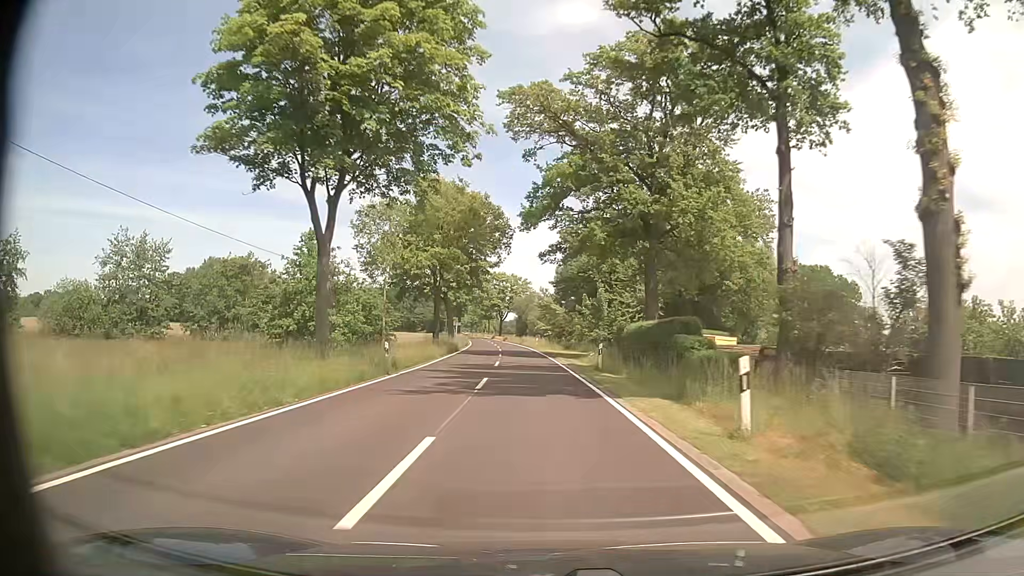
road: tertiary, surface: asphalt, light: Day
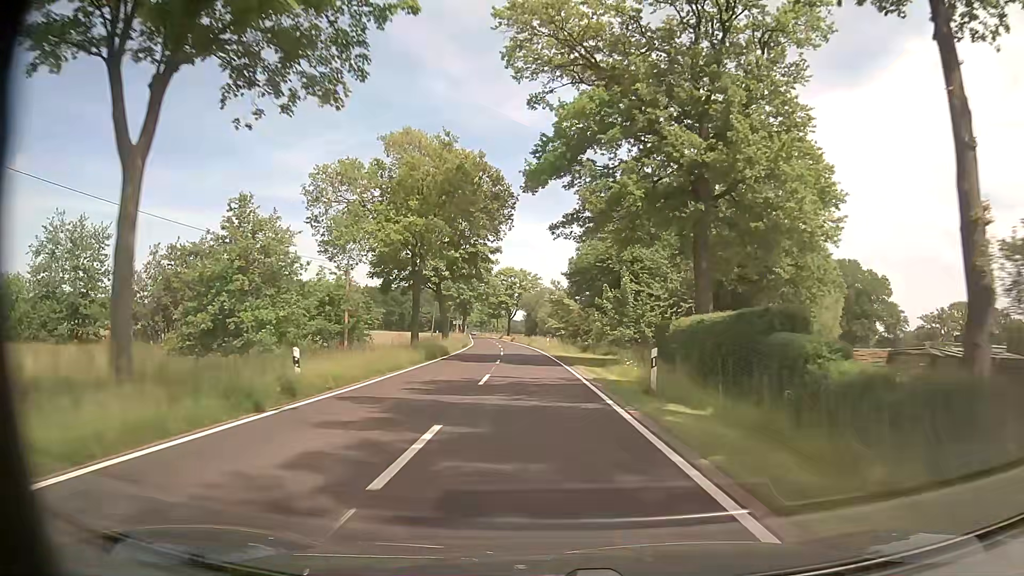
(-0.1, +11.0) m; -1°
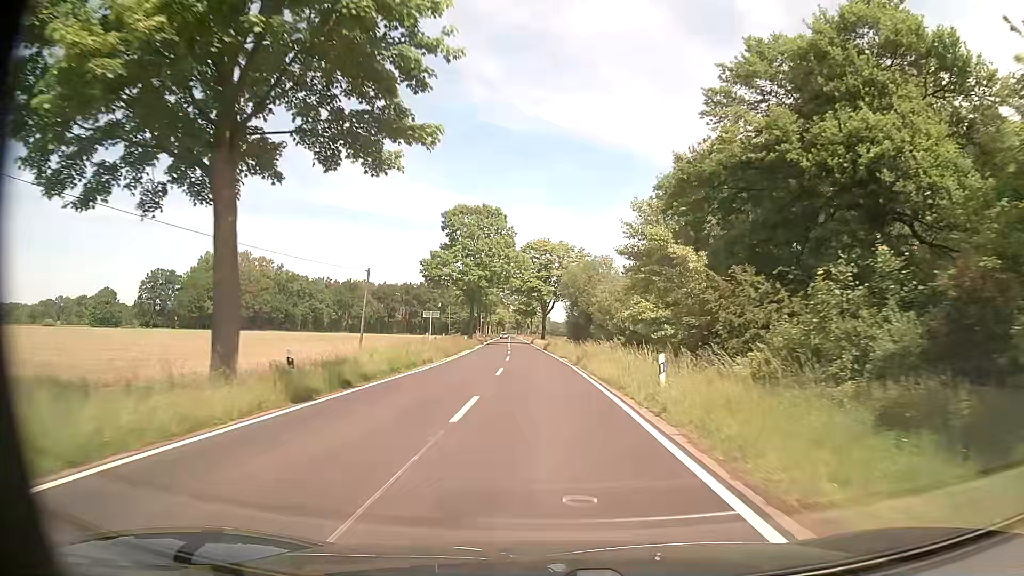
(-1.4, +43.8) m; -4°
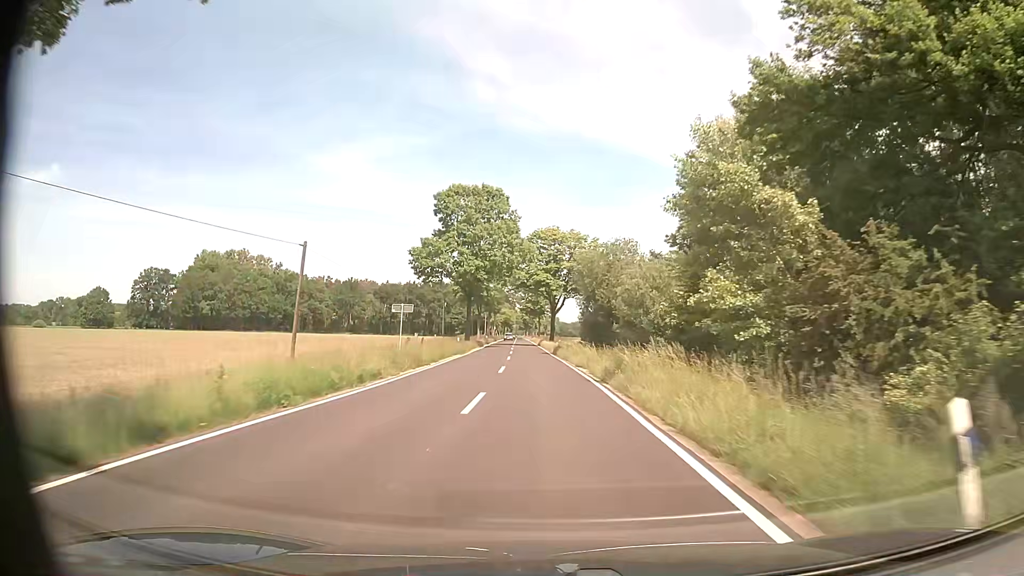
(0.0, +11.0) m; 0°
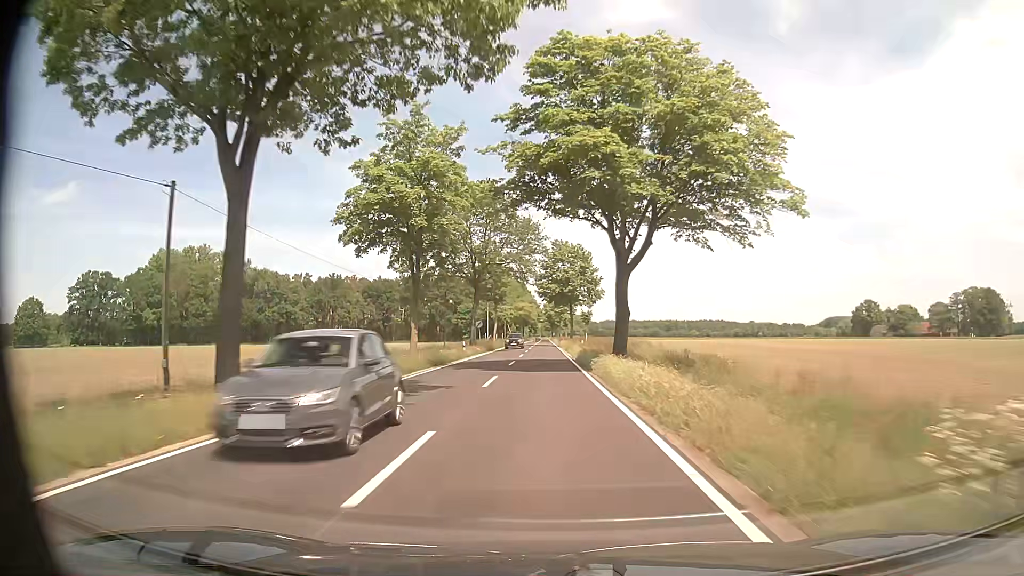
(-1.9, +54.7) m; -3°
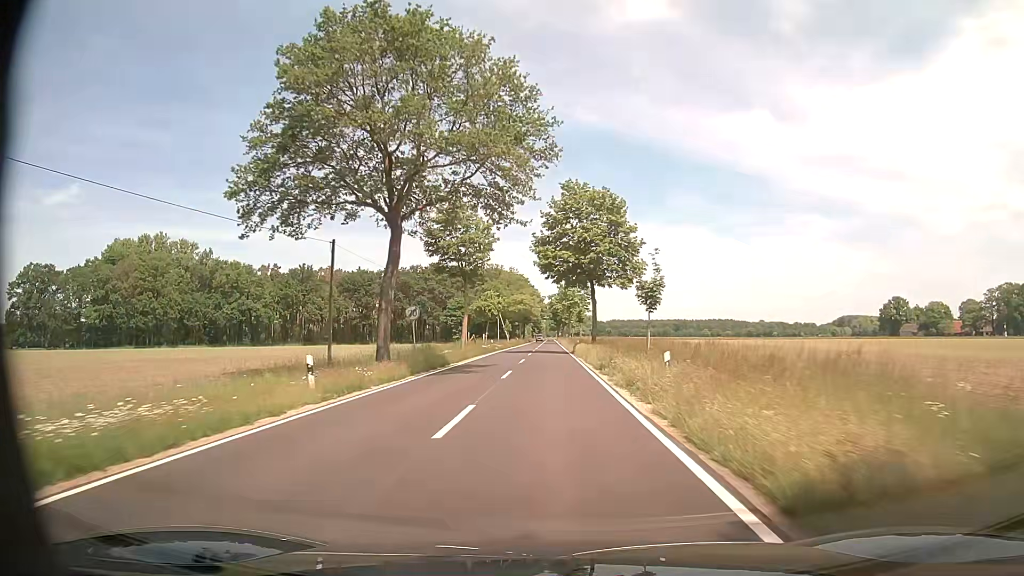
(-0.3, +32.7) m; -1°
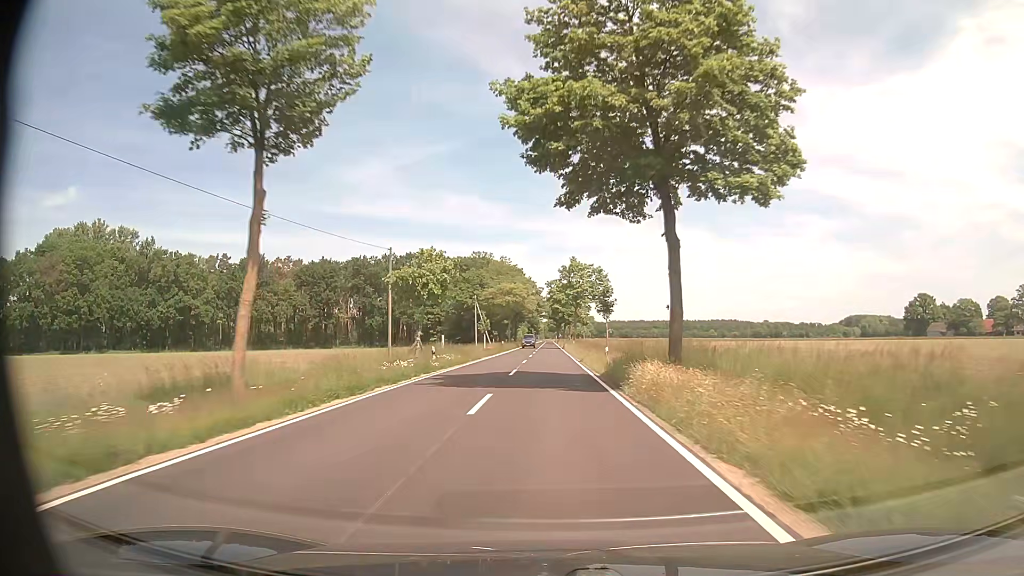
(+0.1, +33.5) m; 0°
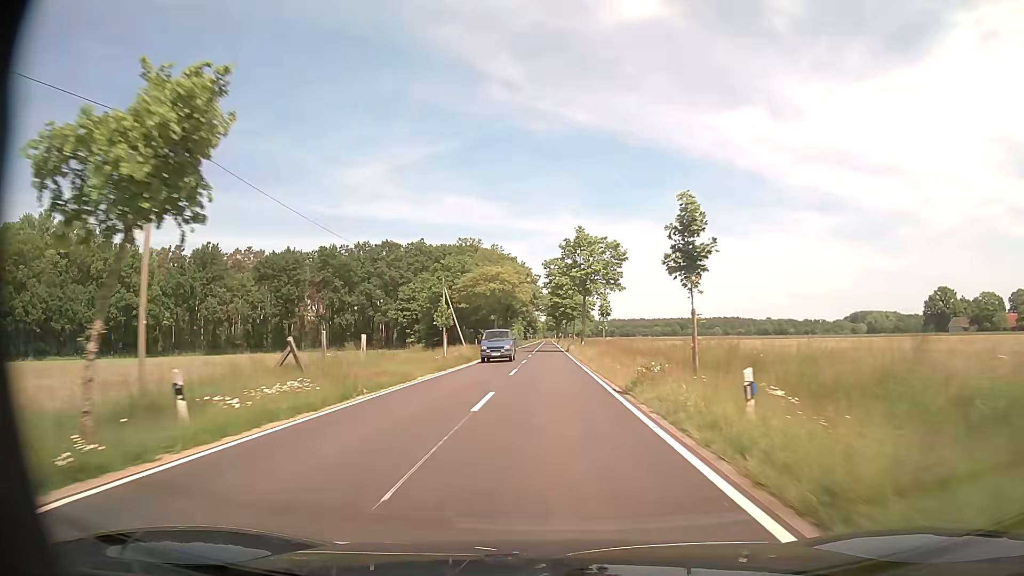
(0.0, +23.7) m; 0°
(0, +10) (0, +20) (0, +30) (0, +40) (0, +50) (0, +60) (0, +70) (0, +80) (0, +90) (0, +100) m
